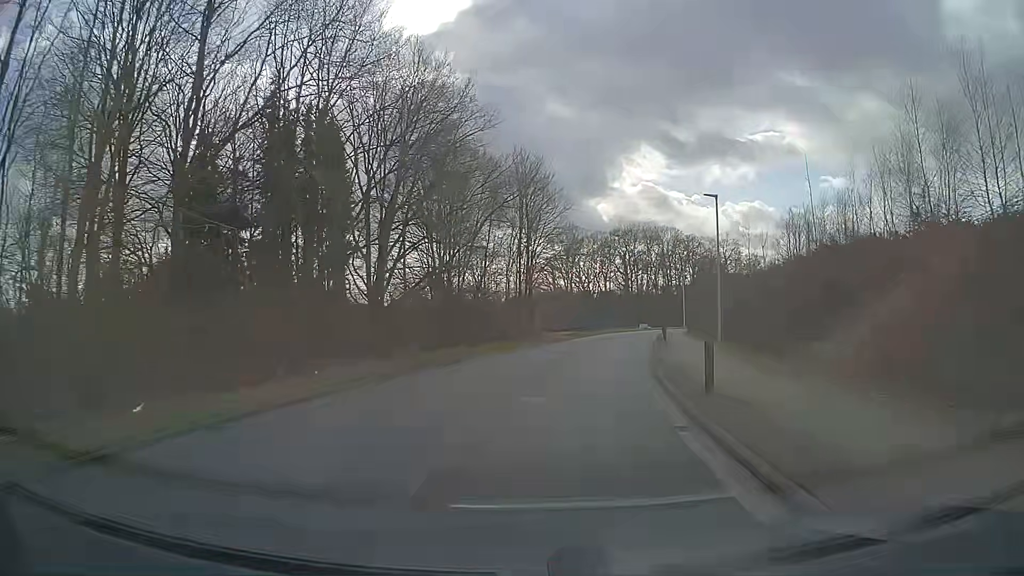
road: residential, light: Day
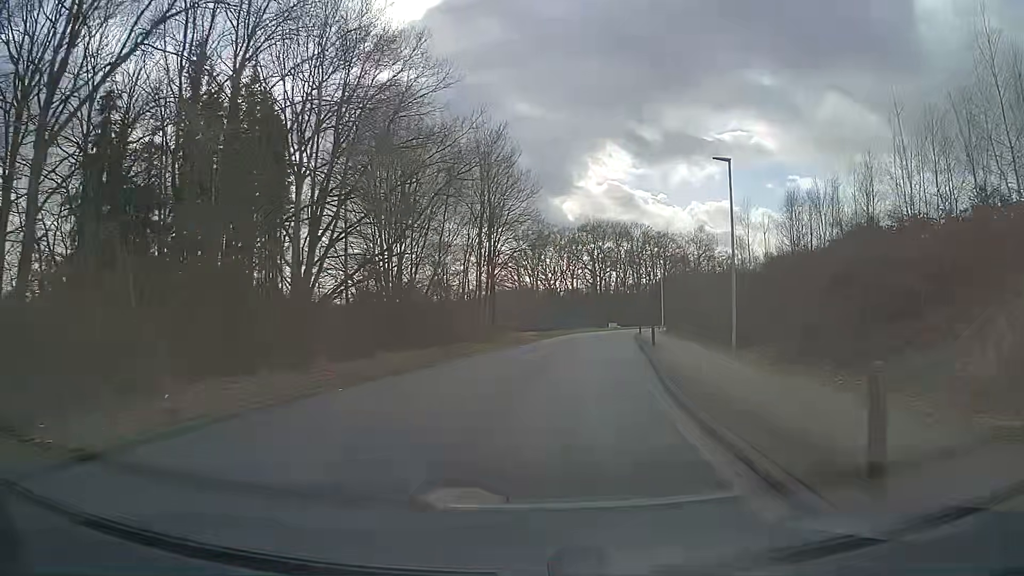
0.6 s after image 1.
(+0.1, +6.5) m; +3°
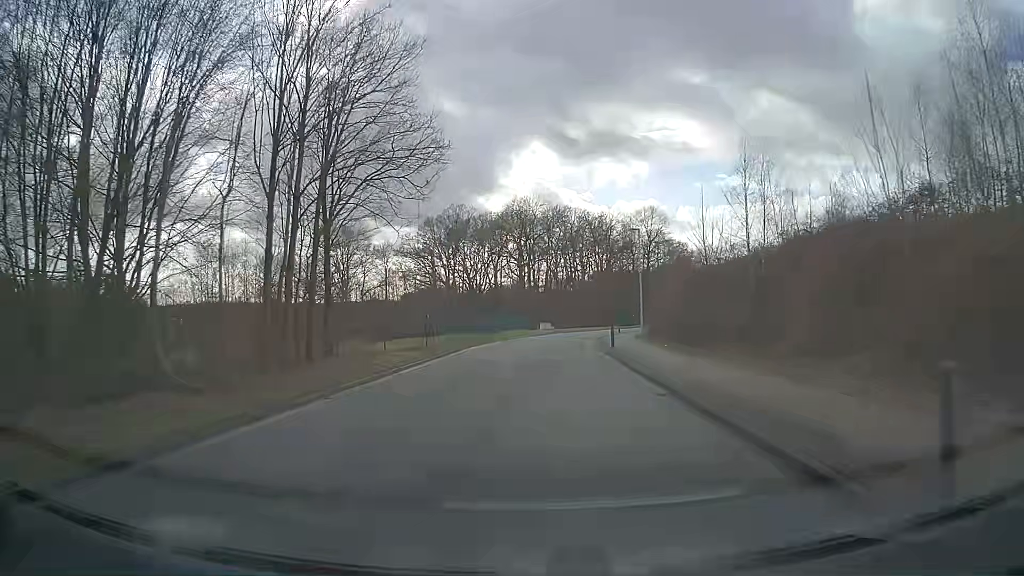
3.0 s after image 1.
(+2.1, +26.6) m; +7°
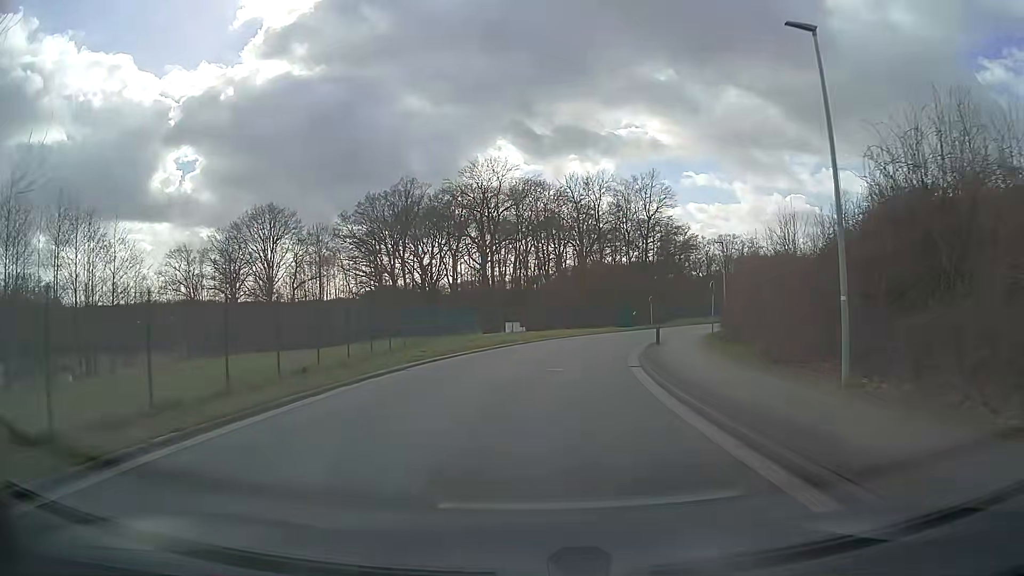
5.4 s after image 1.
(+0.4, +27.5) m; +2°
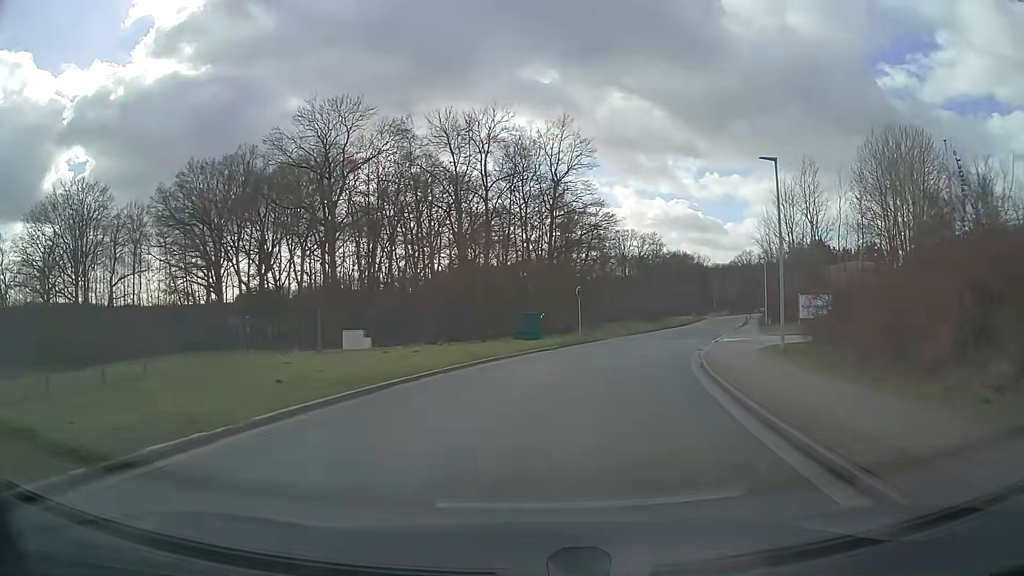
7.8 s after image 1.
(+2.0, +27.5) m; +10°
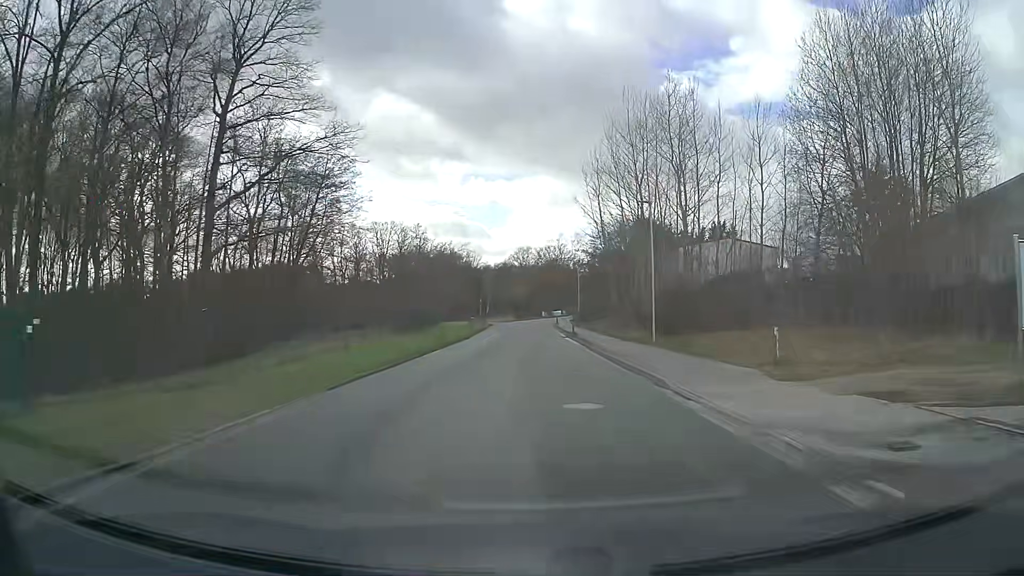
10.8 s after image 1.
(+5.6, +32.4) m; +20°
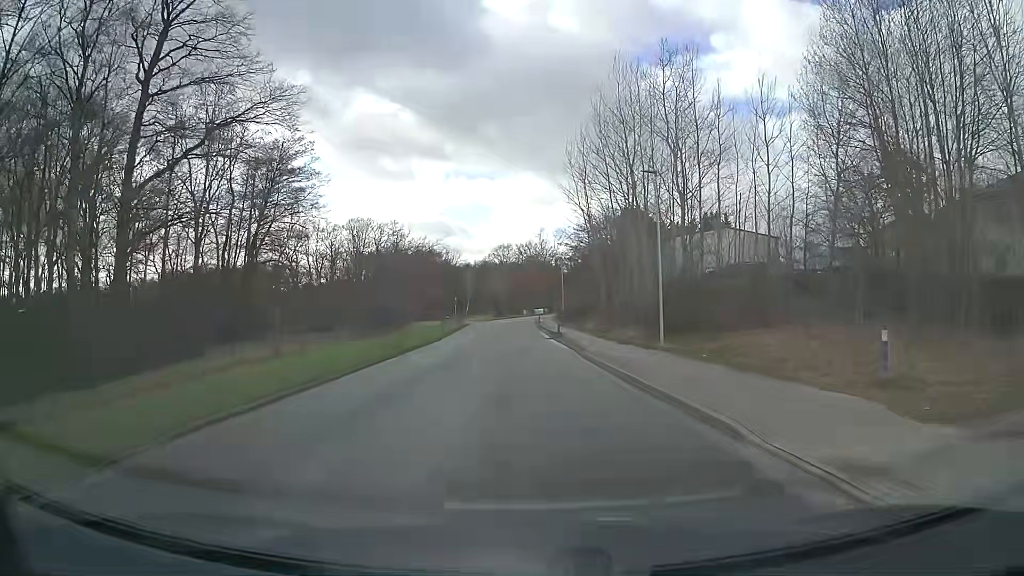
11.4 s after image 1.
(+0.1, +5.9) m; +2°
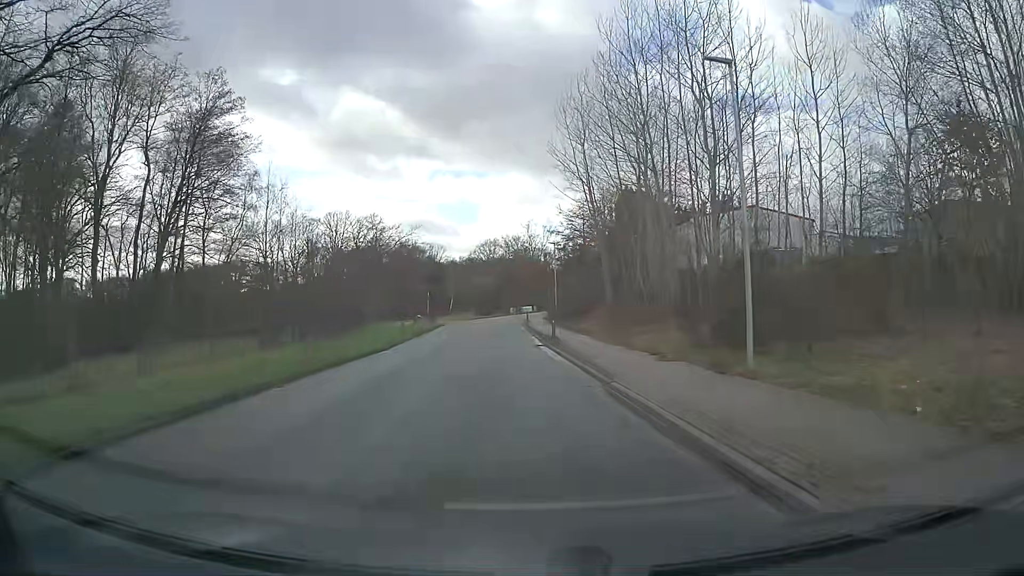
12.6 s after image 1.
(+0.1, +10.7) m; 0°
